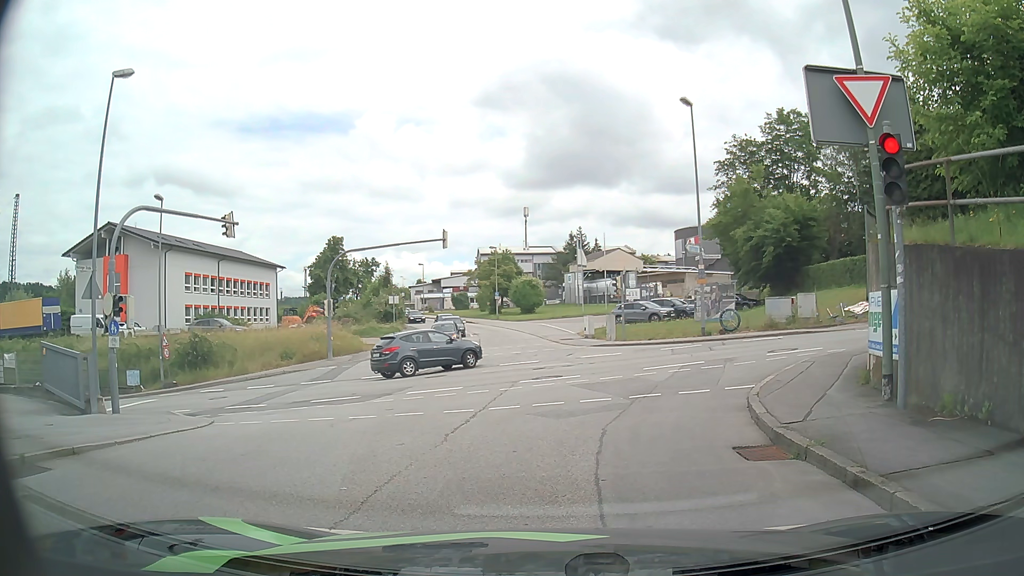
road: residential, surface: asphalt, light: Day
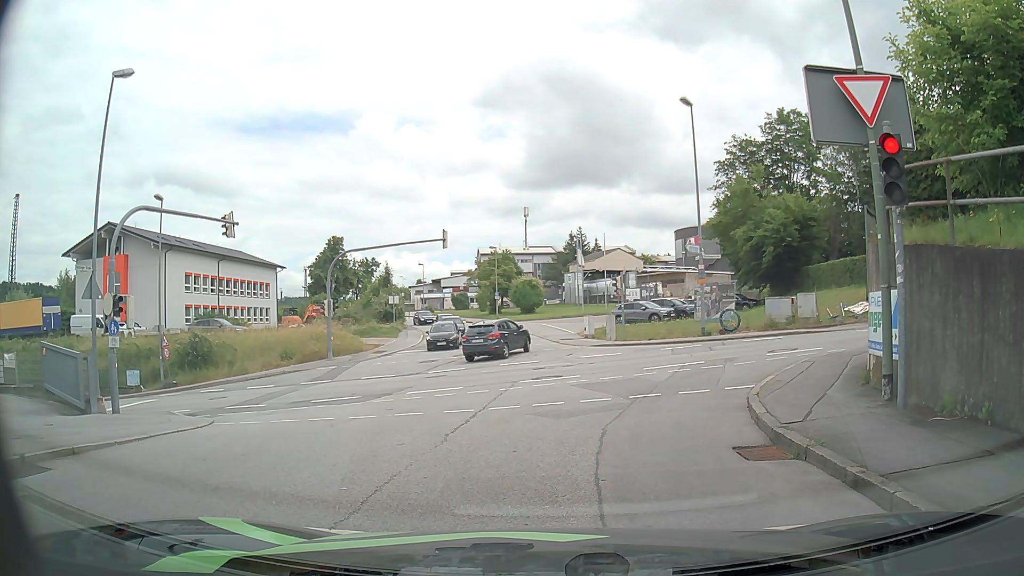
(0.0, 0.0) m; 0°
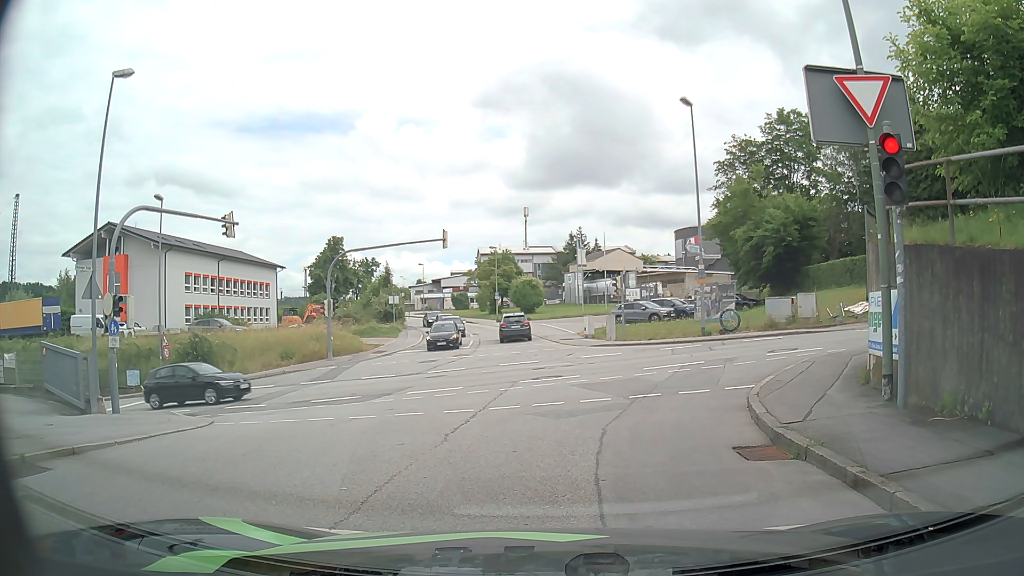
(0.0, 0.0) m; 0°
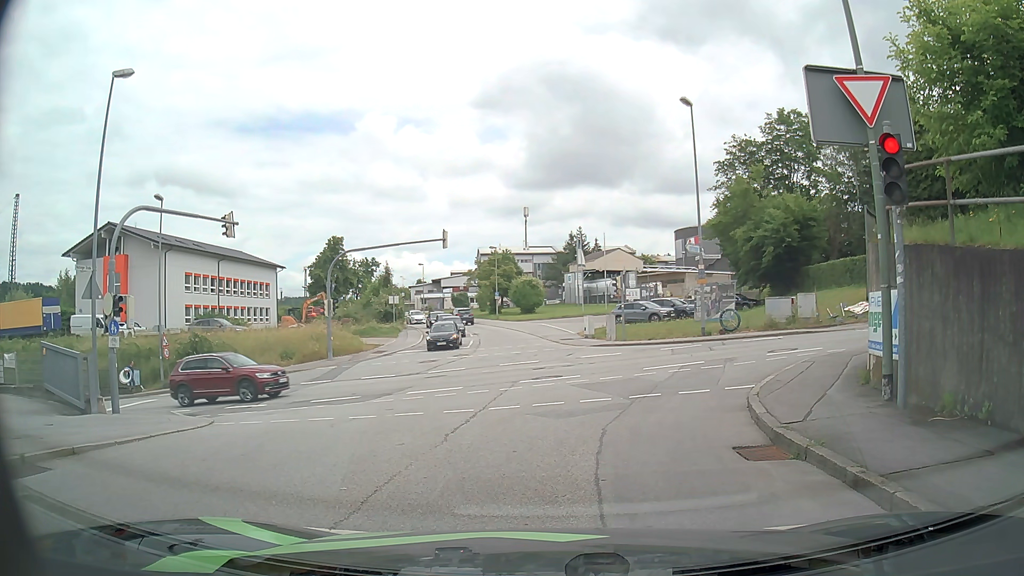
(0.0, 0.0) m; 0°
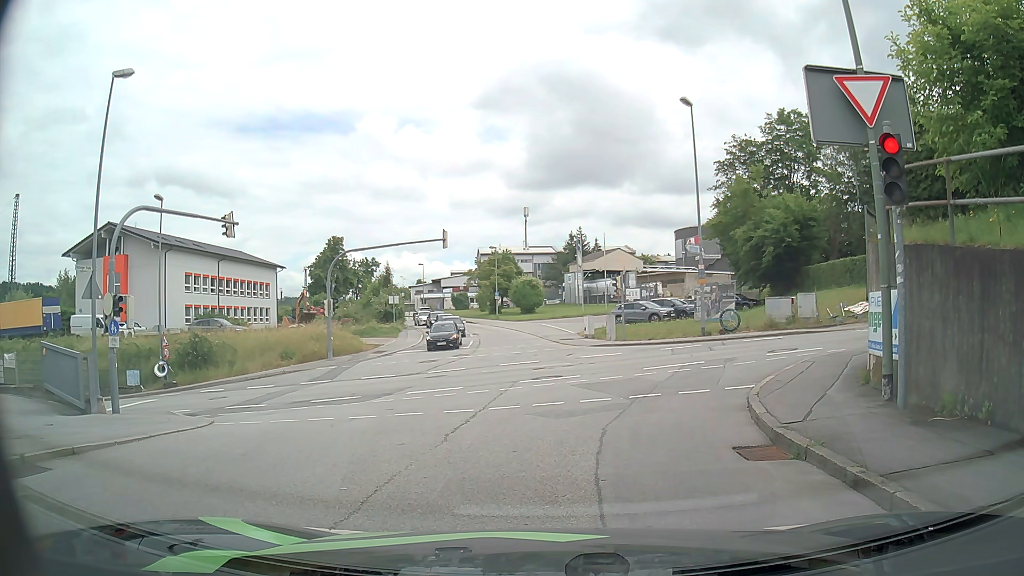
(0.0, 0.0) m; 0°
